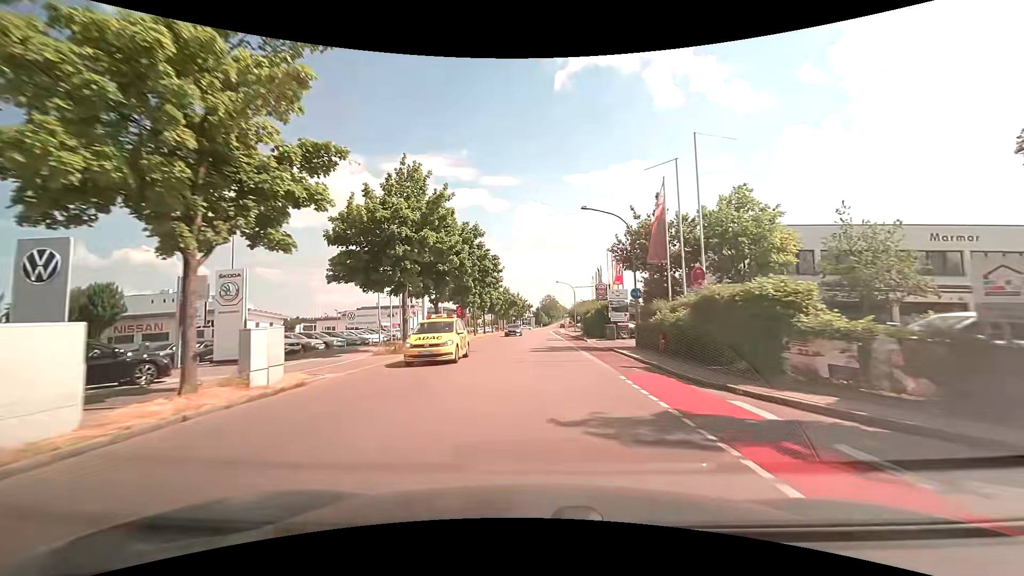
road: tertiary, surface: asphalt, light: Day
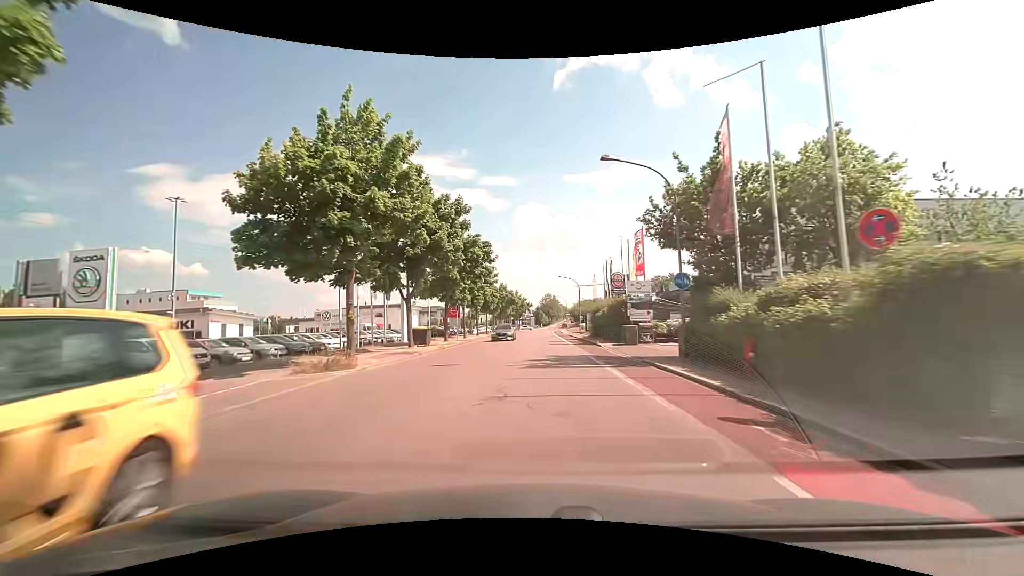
(0.0, +7.9) m; 0°
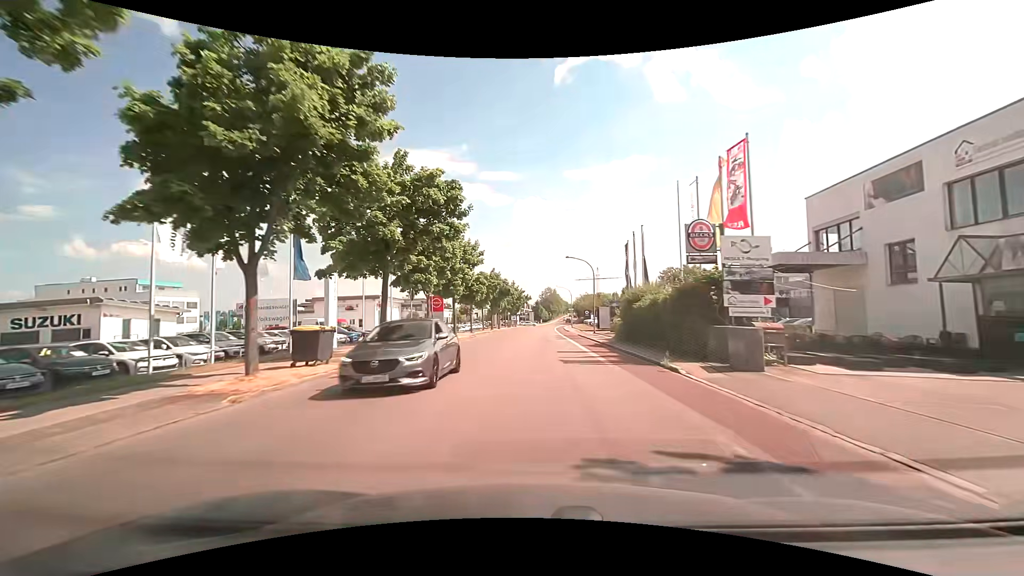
(0.0, +15.6) m; 0°
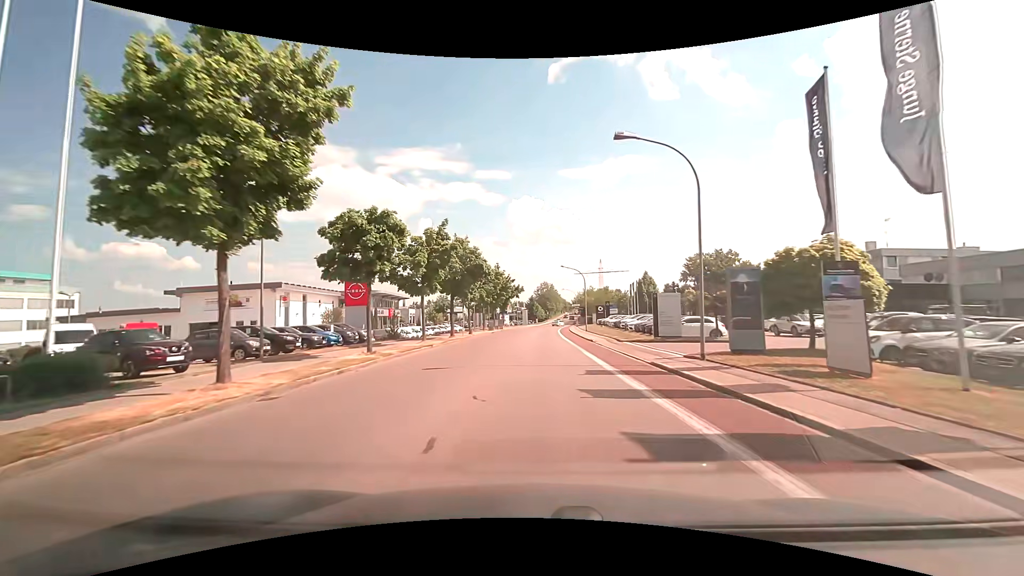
(+0.3, +30.8) m; +1°
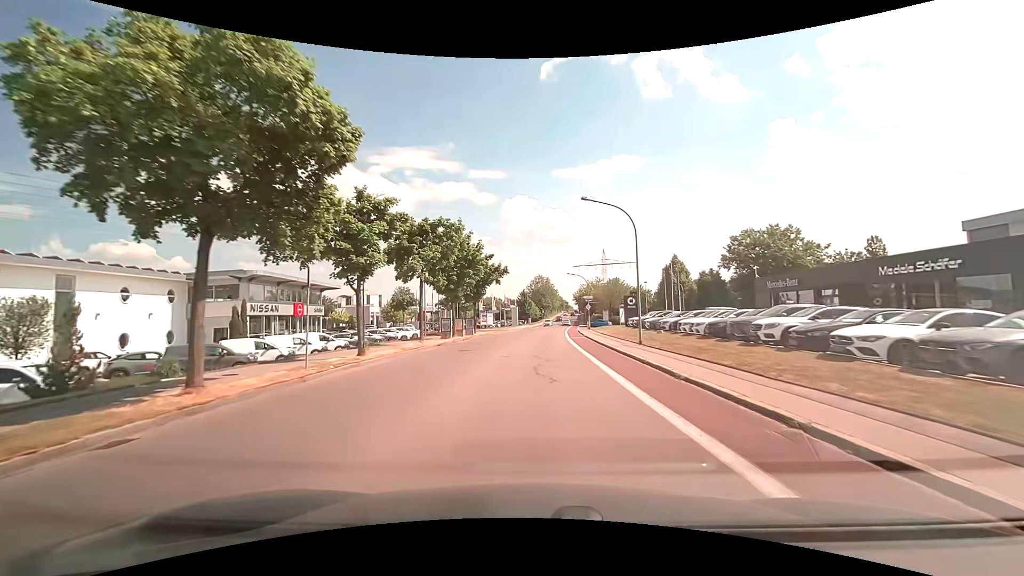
(+0.2, +30.5) m; +1°
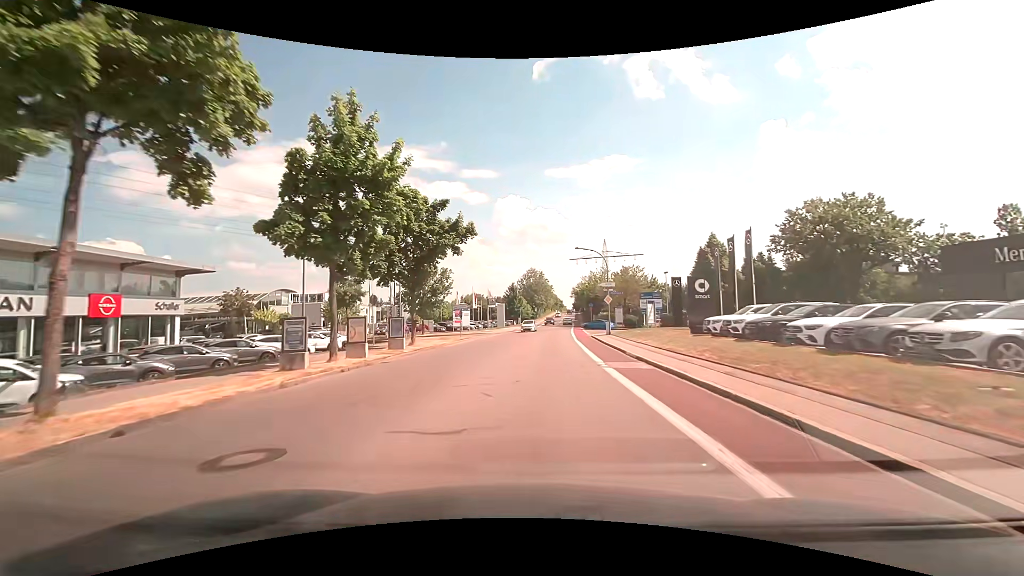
(+0.1, +23.0) m; +1°
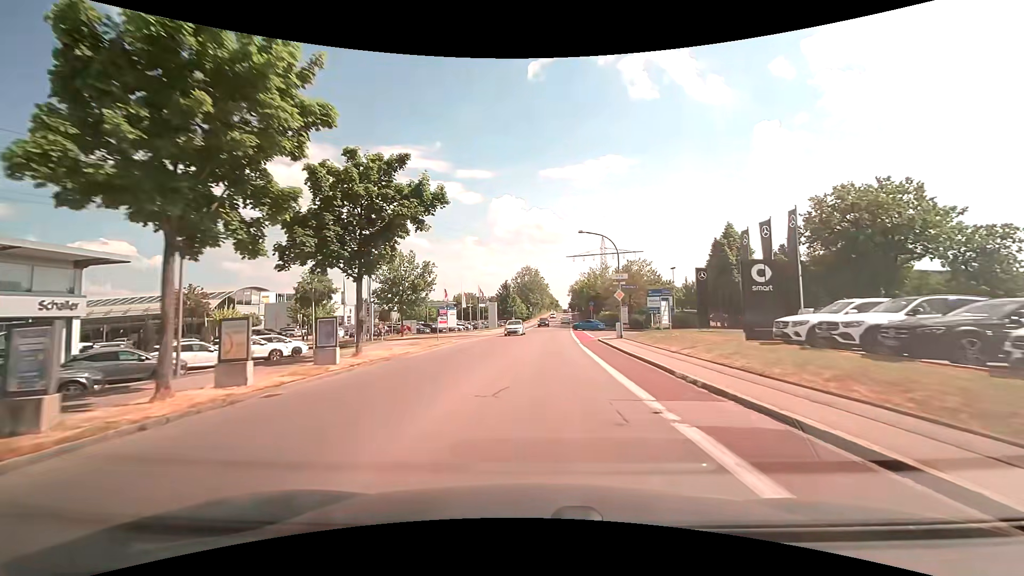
(0.0, +7.7) m; +1°
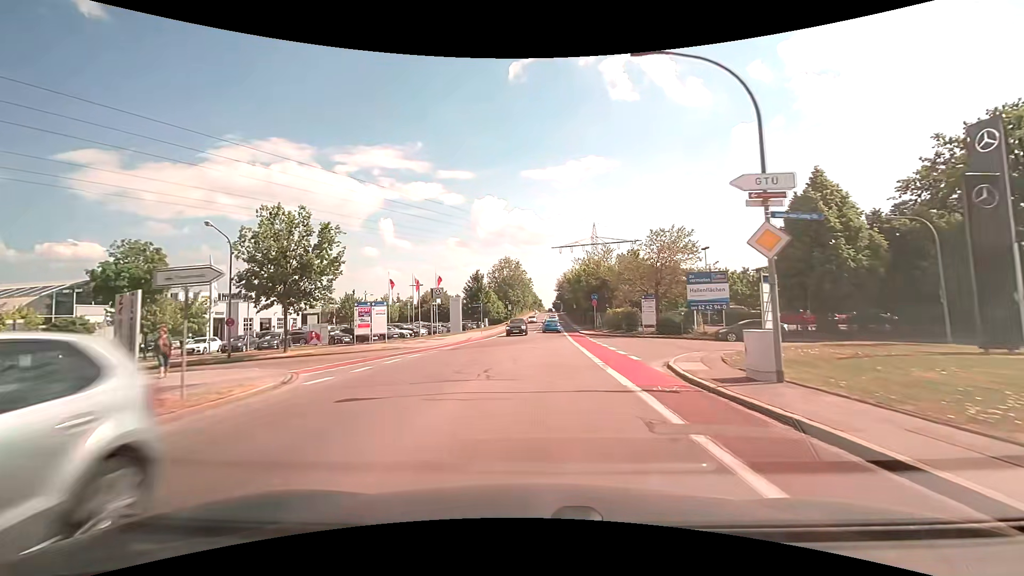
(+0.3, +22.9) m; +2°
(0, +10) (0, +20) (+1, +30) (+1, +40) (+2, +50) (+2, +60) (+2, +70) (+3, +80) (+3, +90) (+3, +100) m
